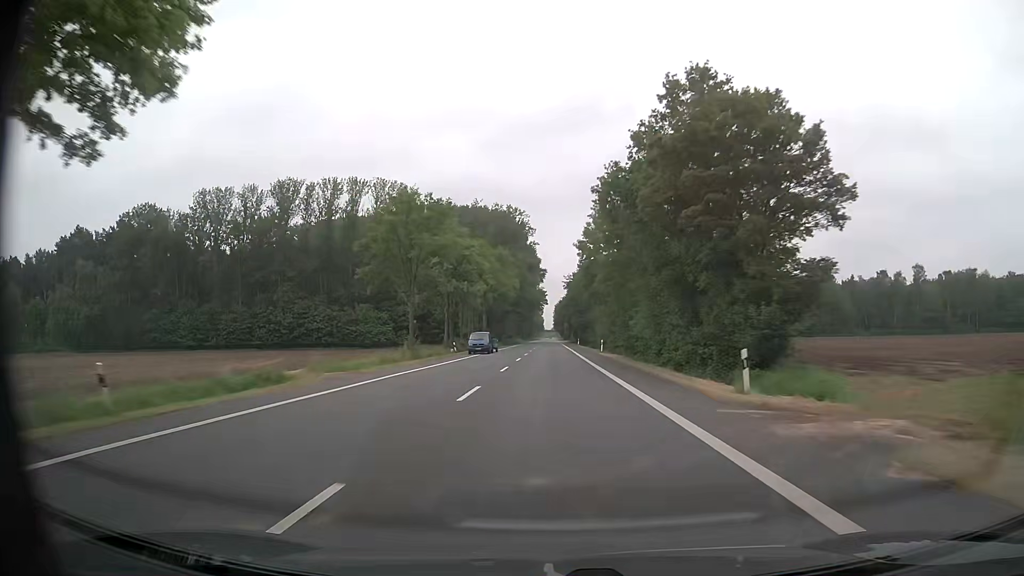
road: primary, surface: asphalt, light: Day
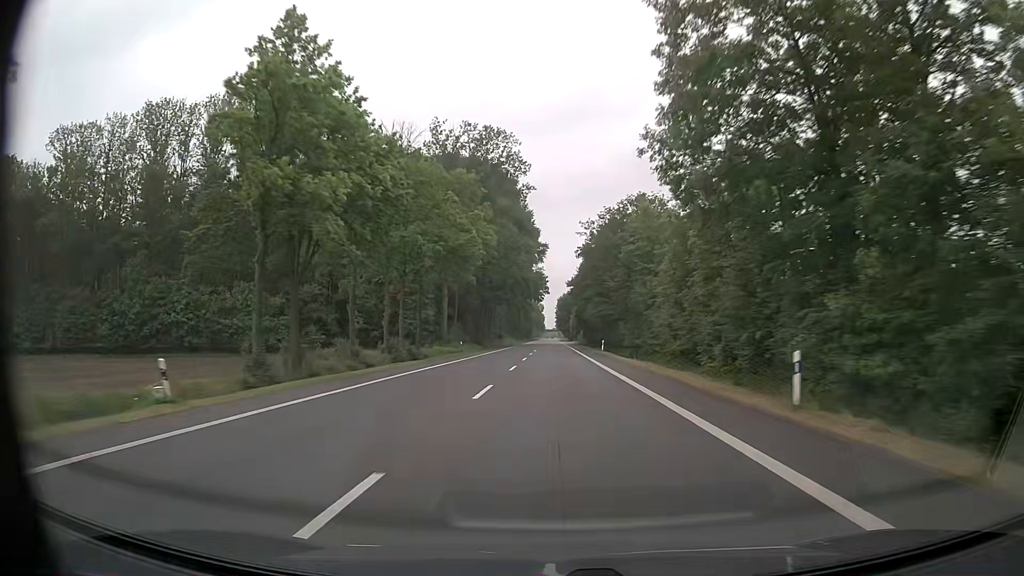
(-0.3, +47.7) m; 0°
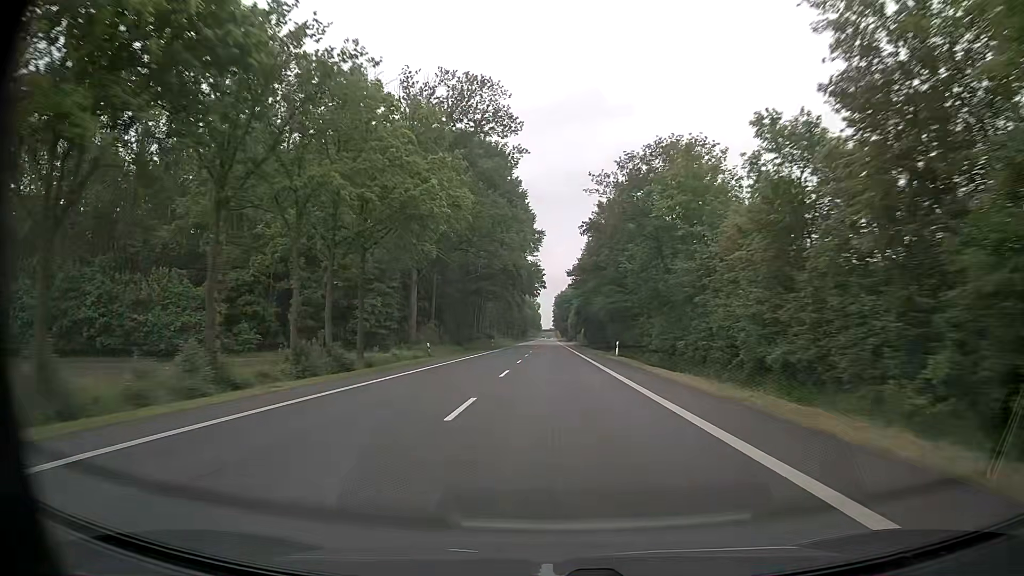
(0.0, +16.0) m; 0°
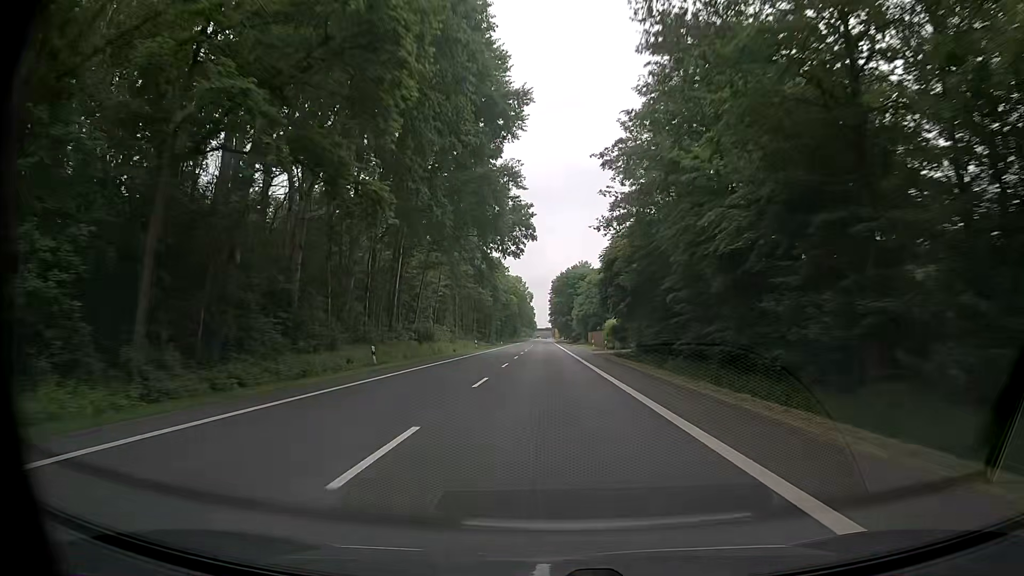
(+0.3, +64.9) m; 0°
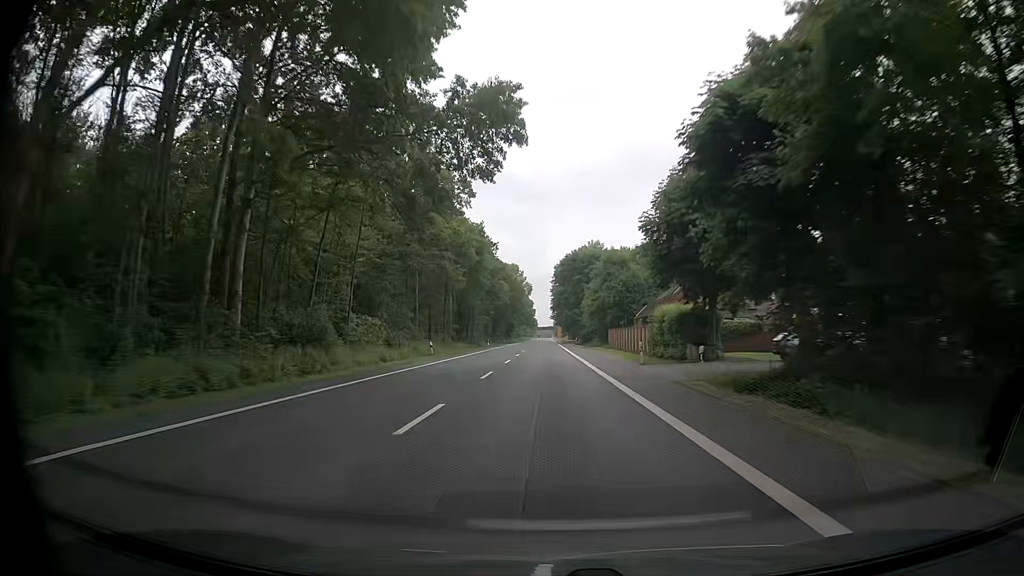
(+0.2, +32.9) m; +1°
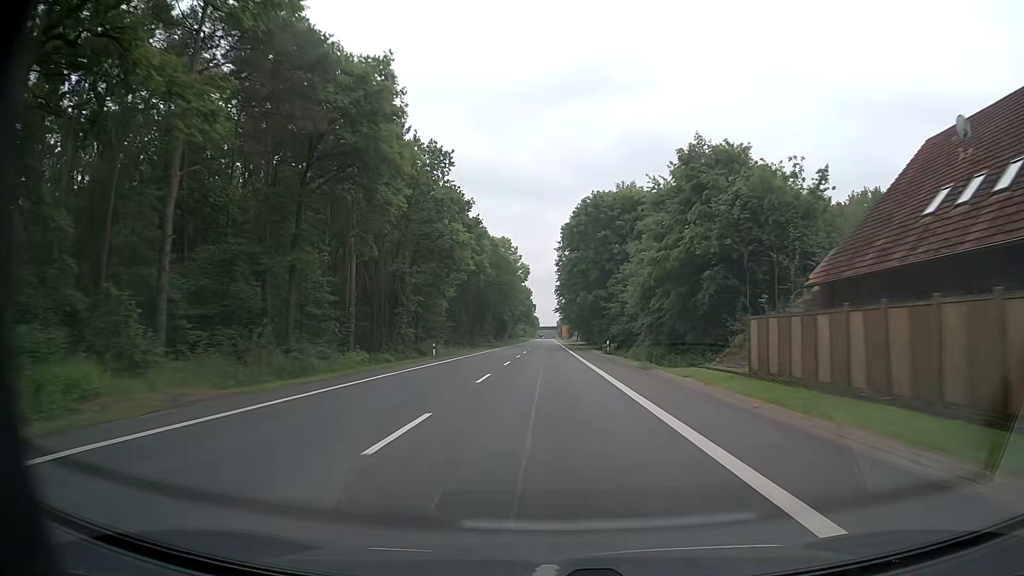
(-0.6, +49.7) m; -1°
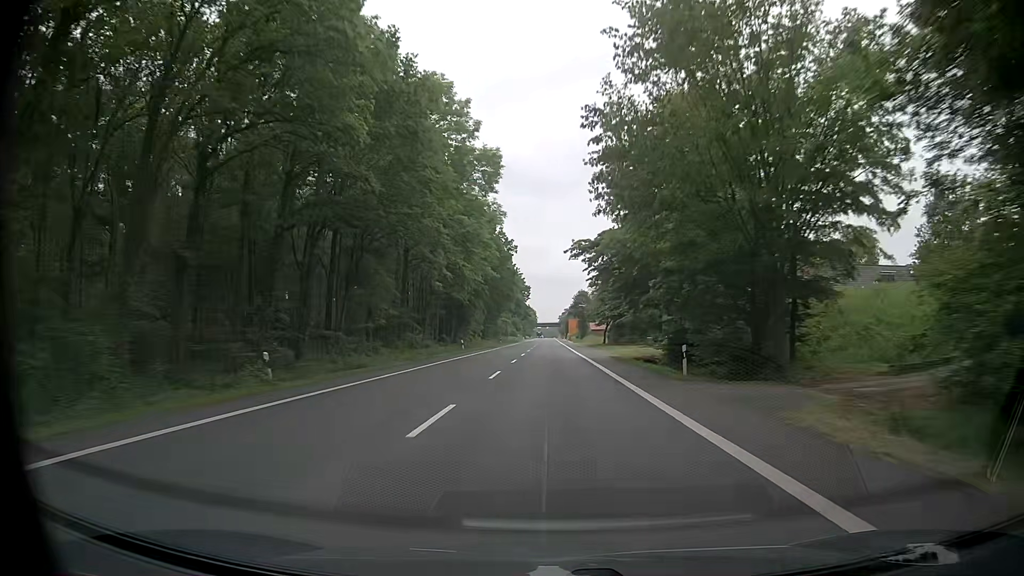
(-0.3, +82.8) m; 0°
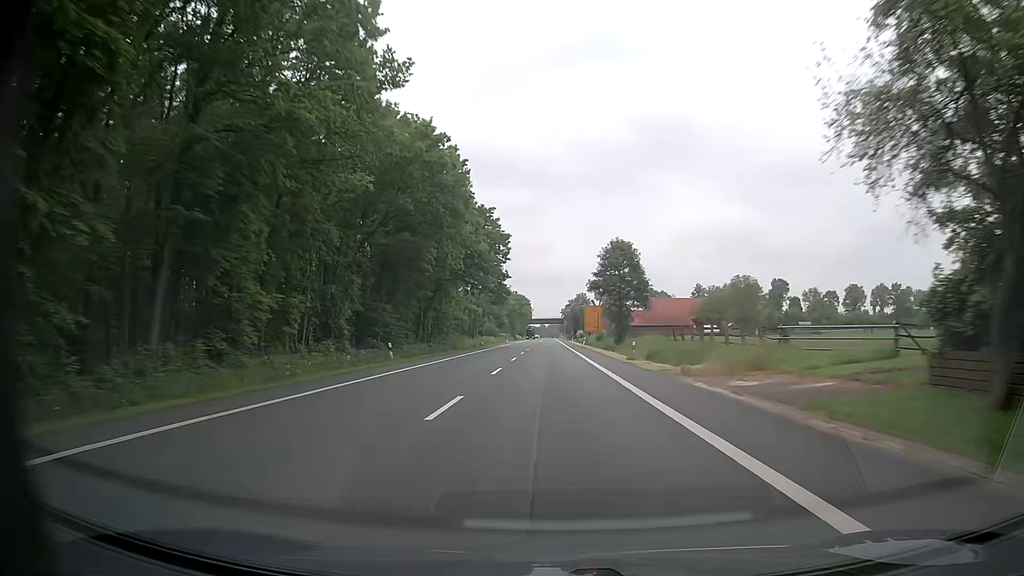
(-0.2, +82.5) m; 0°
(0, +10) (0, +20) (0, +30) (0, +40) (0, +50) (0, +60) (0, +70) (0, +80) (+1, +90) (+1, +100) m
